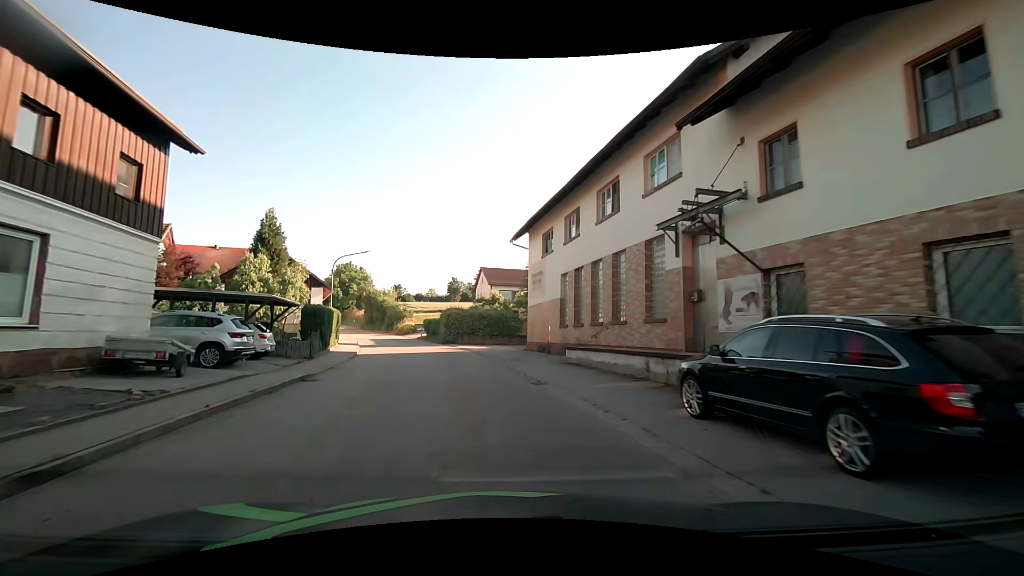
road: tertiary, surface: asphalt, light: Day
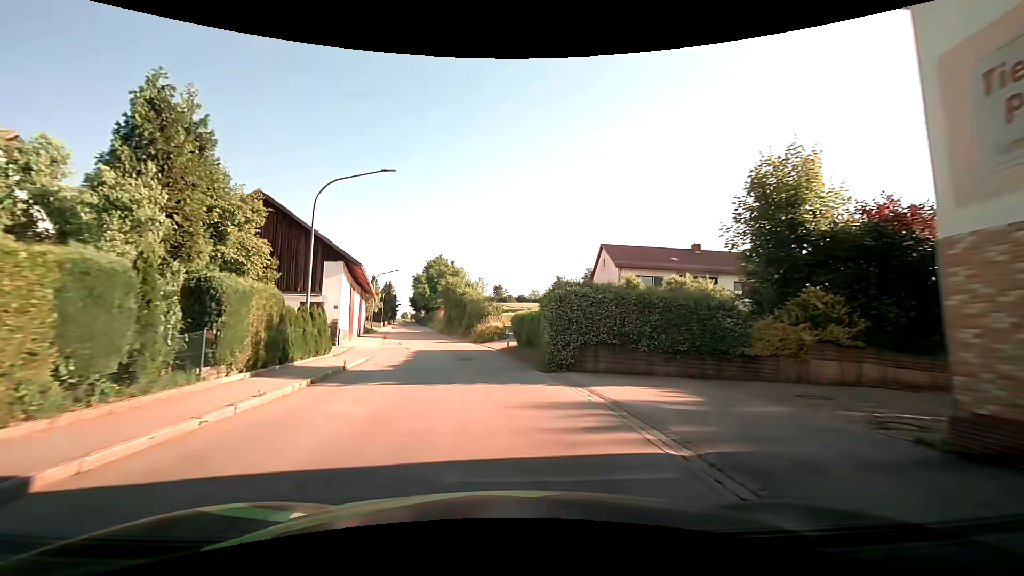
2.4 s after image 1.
(-2.6, +23.8) m; -11°
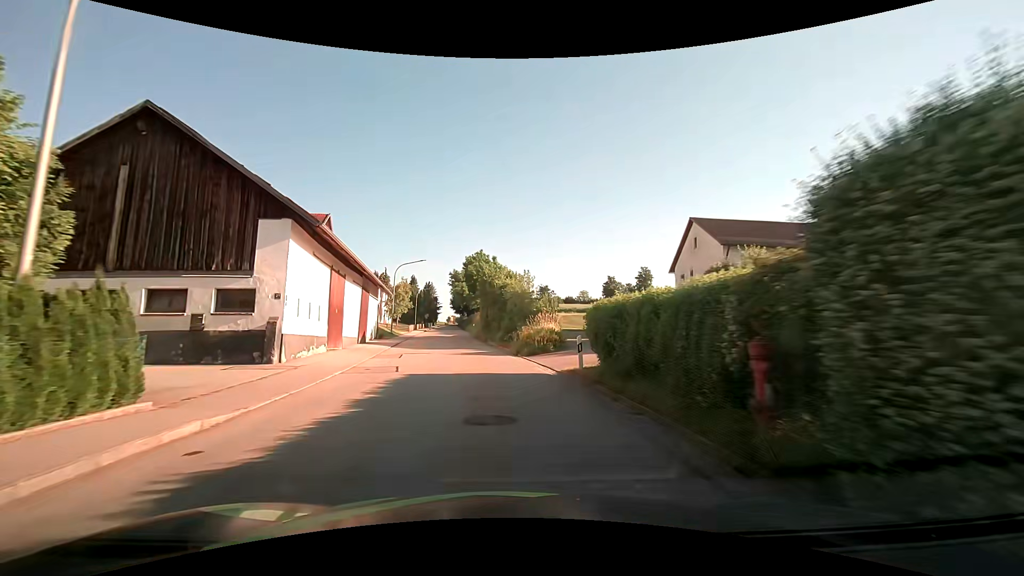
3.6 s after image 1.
(-0.6, +13.1) m; -5°
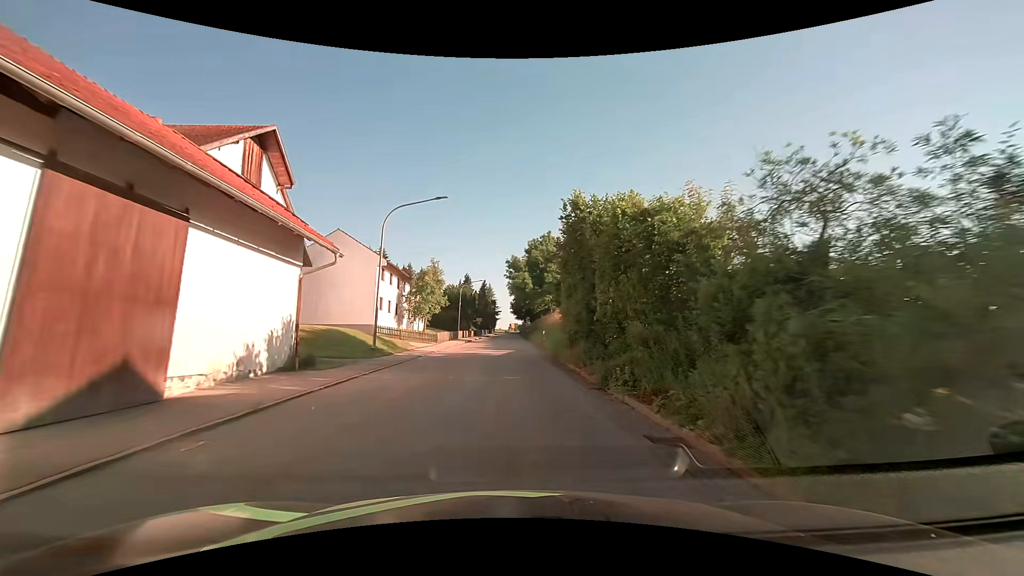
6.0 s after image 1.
(-2.1, +27.1) m; -7°
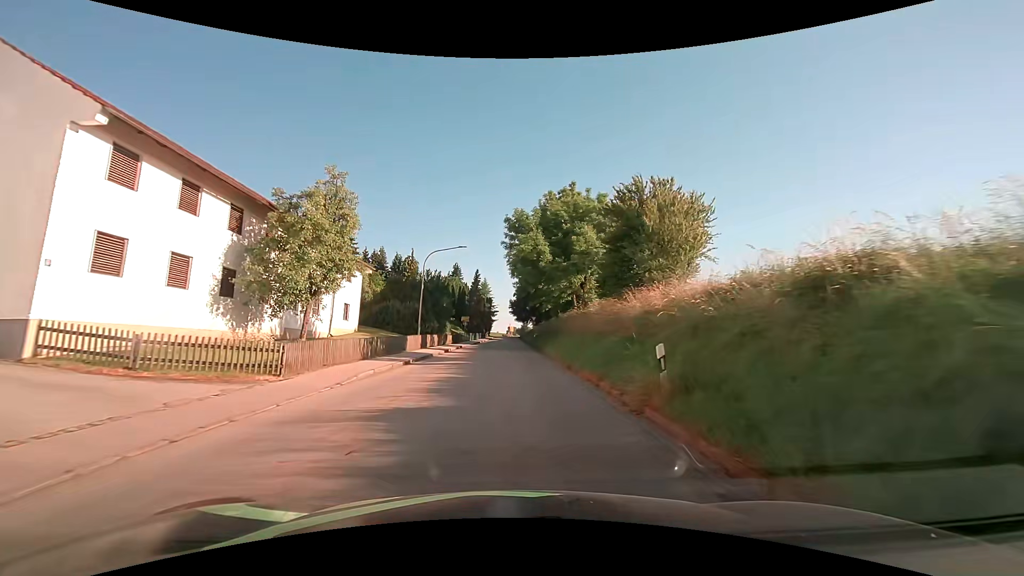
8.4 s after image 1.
(-0.1, +27.9) m; 0°
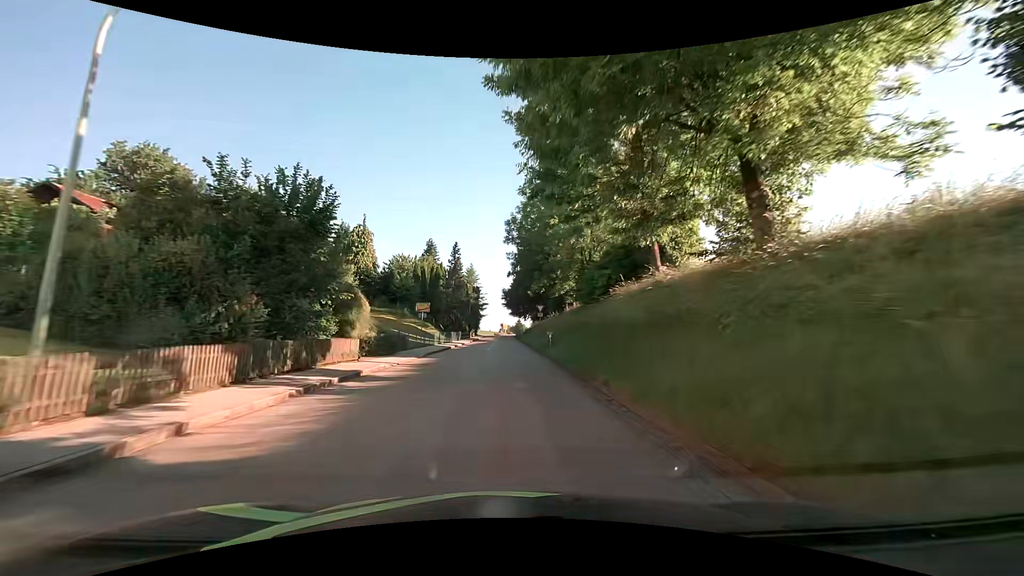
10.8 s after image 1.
(+0.5, +28.7) m; +1°
(0, +10) (0, +20) (0, +30) (0, +40) (0, +50) (0, +60) (0, +70) (-1, +80) (-1, +90) (-1, +100) m
